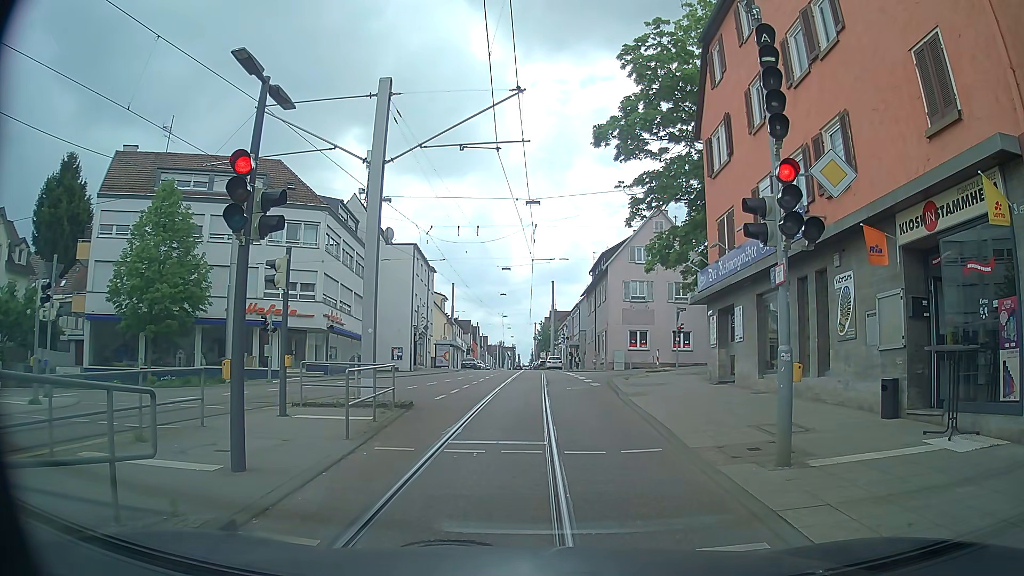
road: tertiary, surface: asphalt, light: Day
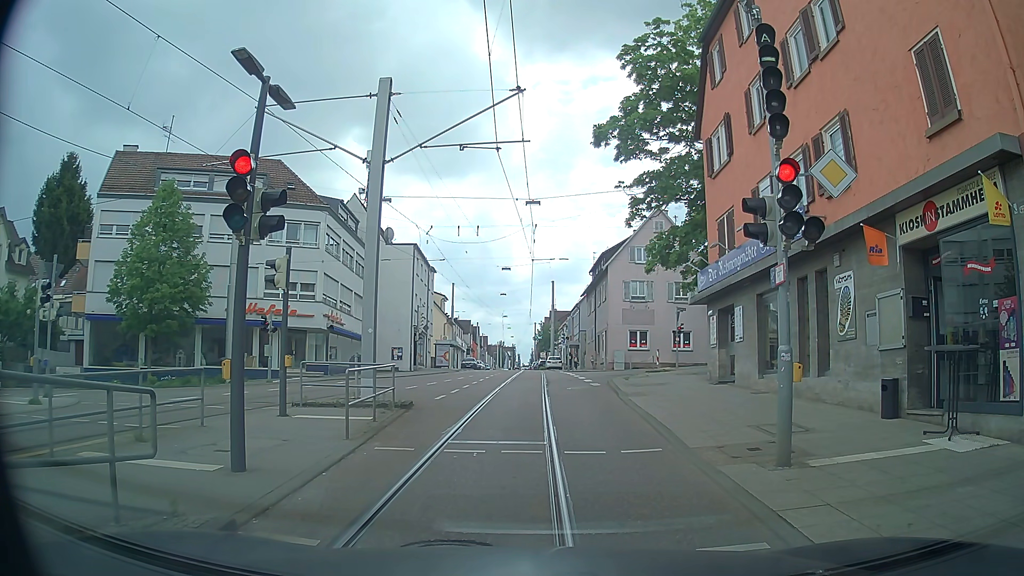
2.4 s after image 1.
(0.0, 0.0) m; 0°
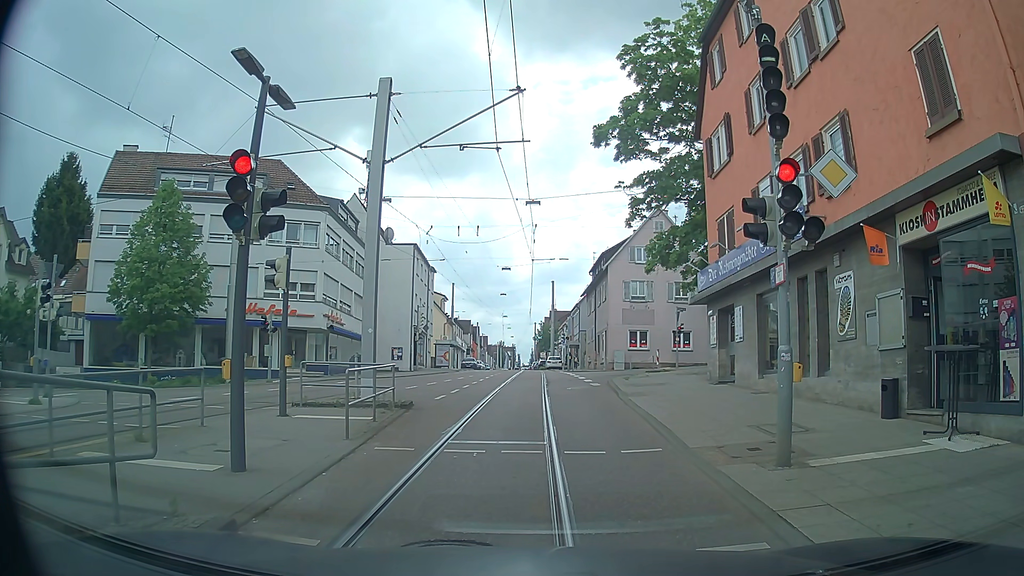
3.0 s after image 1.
(0.0, 0.0) m; 0°
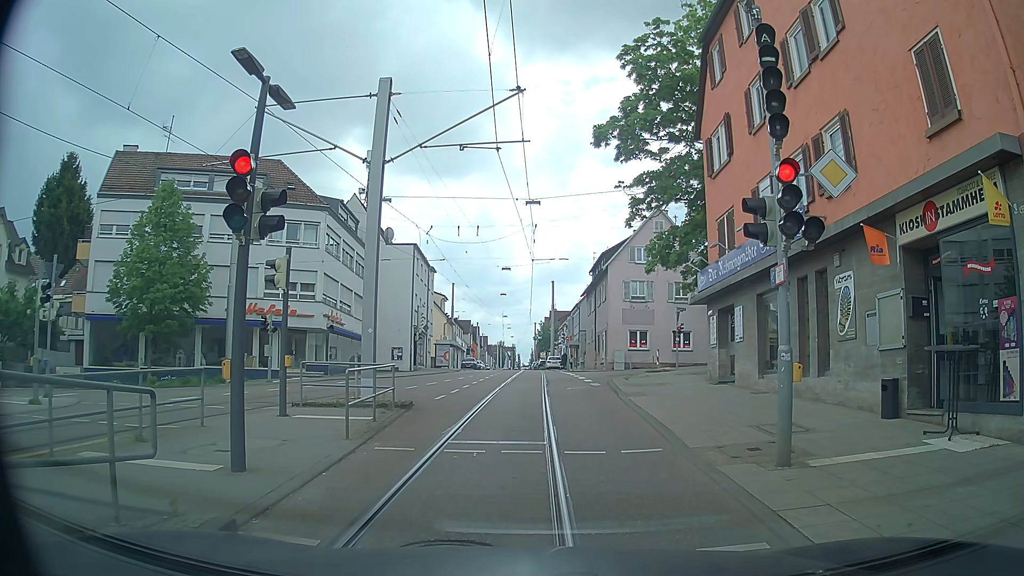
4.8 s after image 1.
(0.0, 0.0) m; 0°
